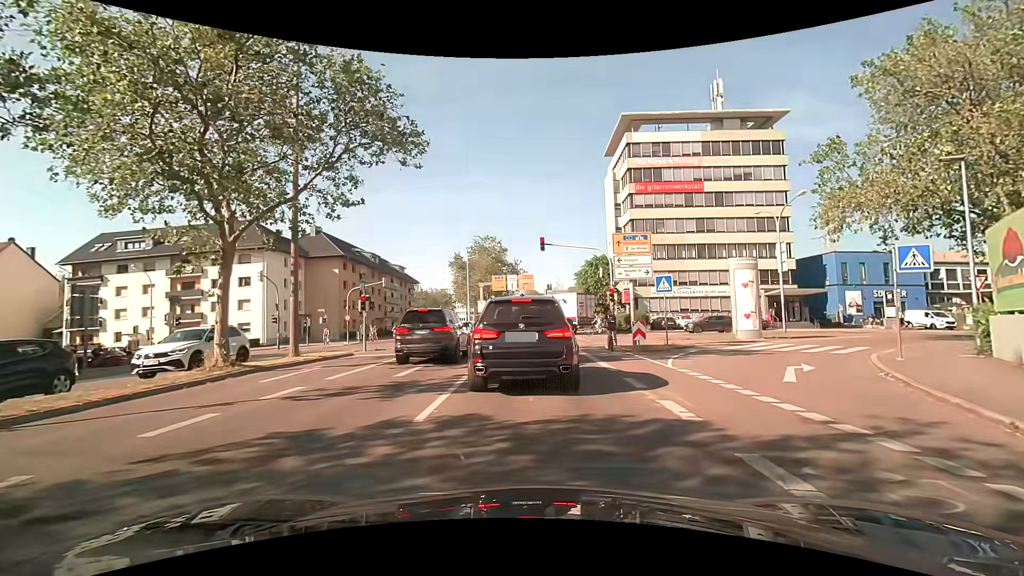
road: secondary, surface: asphalt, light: Day
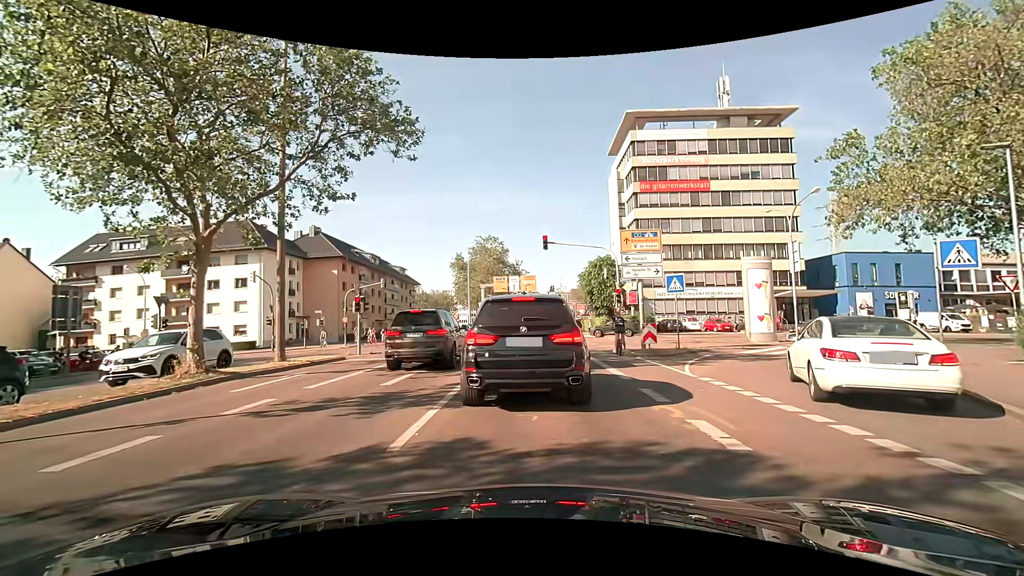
(0.0, +1.3) m; 0°
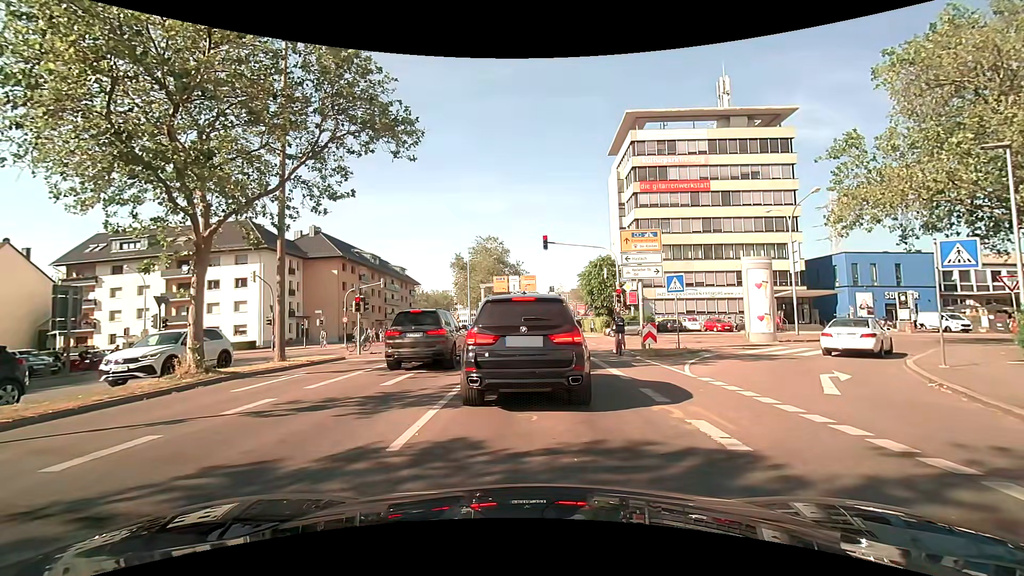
(0.0, 0.0) m; 0°
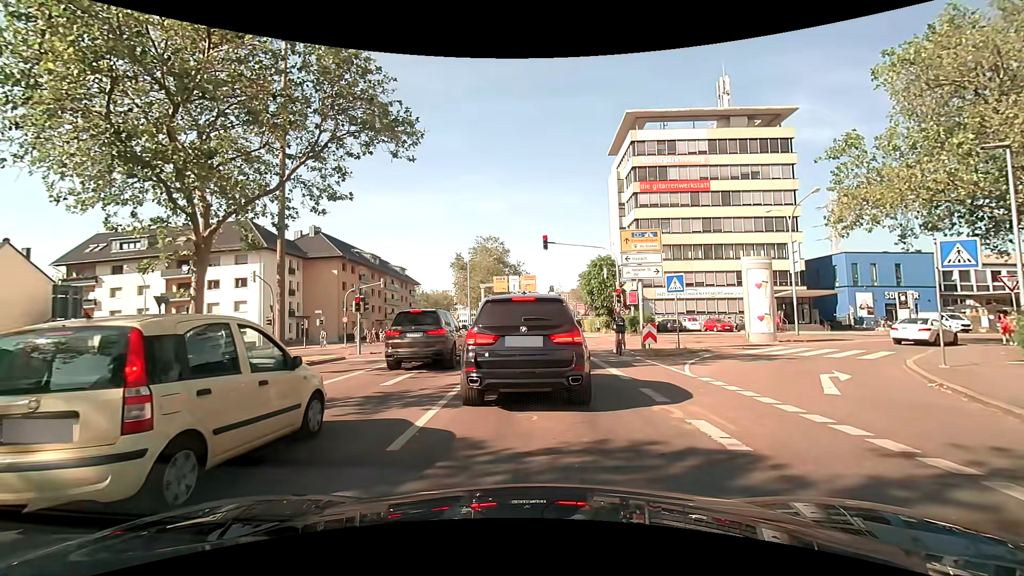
(0.0, 0.0) m; 0°
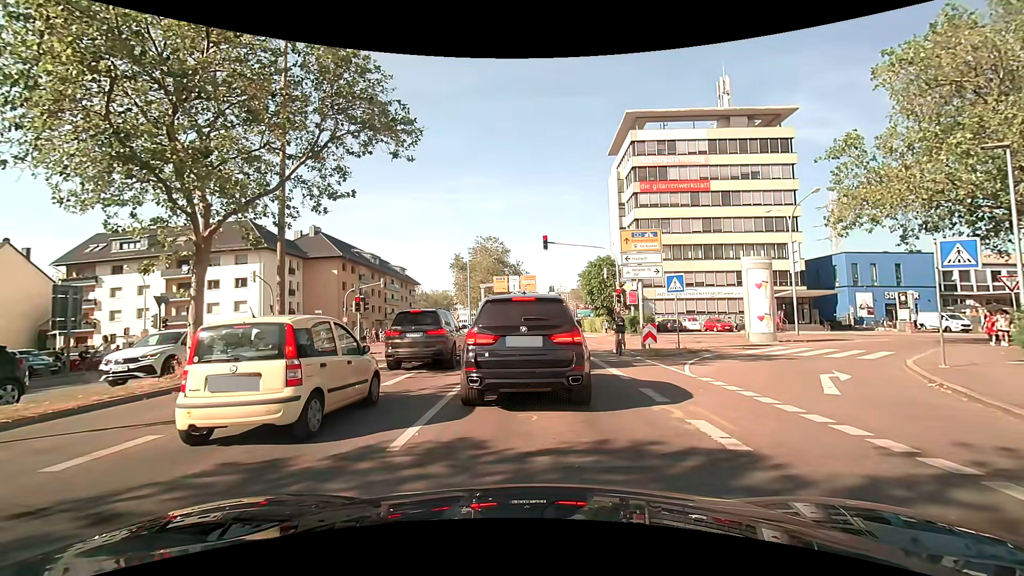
(0.0, 0.0) m; 0°
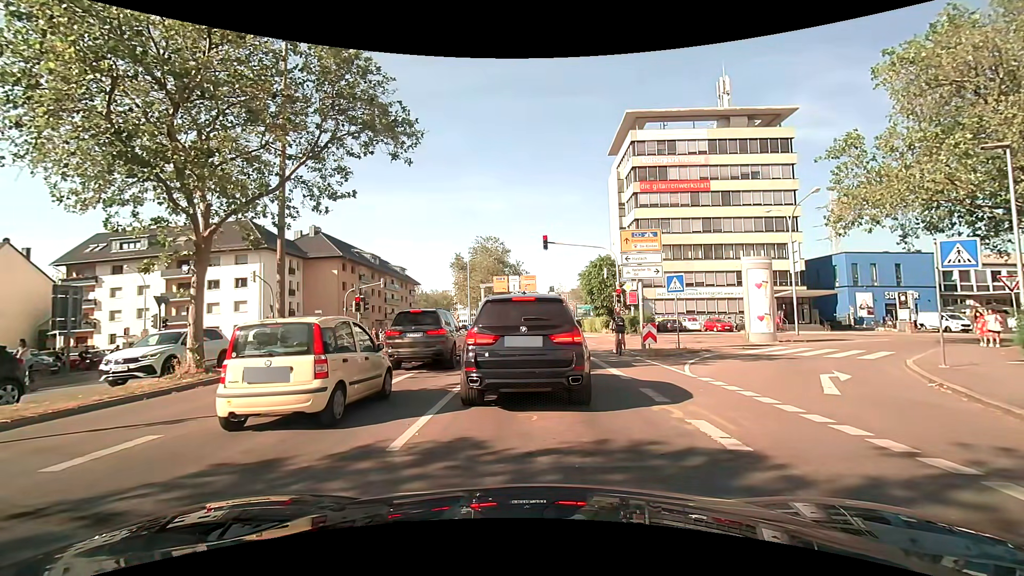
(0.0, 0.0) m; 0°
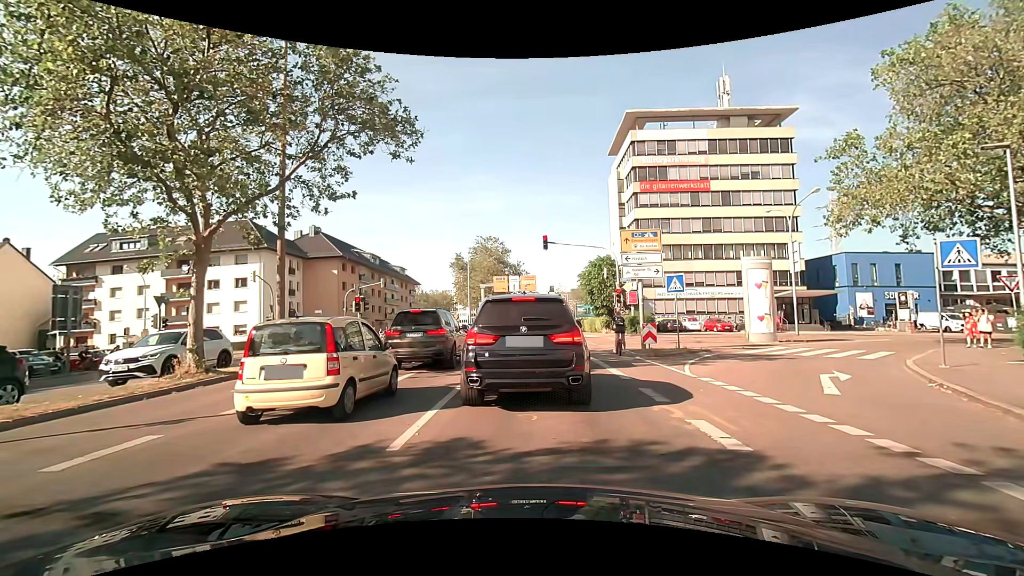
(0.0, 0.0) m; 0°
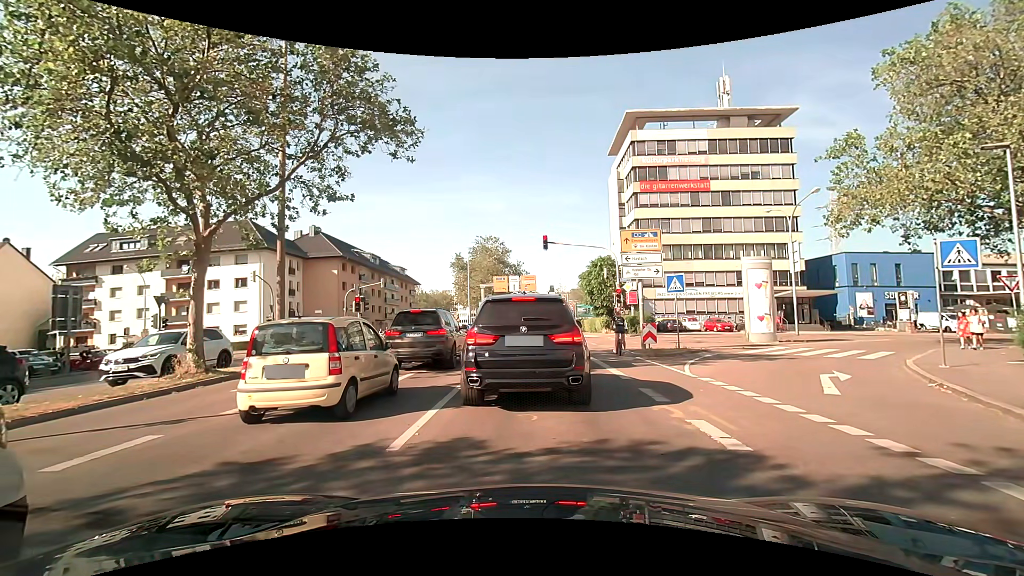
(0.0, 0.0) m; 0°
(0, +10) (-1, +20) (-1, +30) (-1, +40) (-1, +50) (-2, +60) (-2, +70) (-3, +80) (-4, +90) (-4, +100) m
